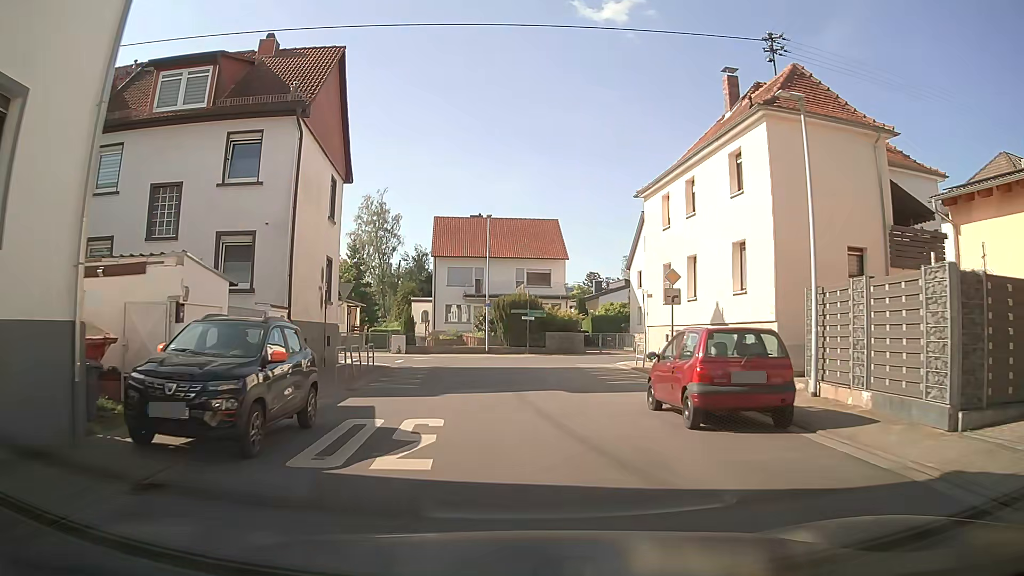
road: unclassified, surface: asphalt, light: Day
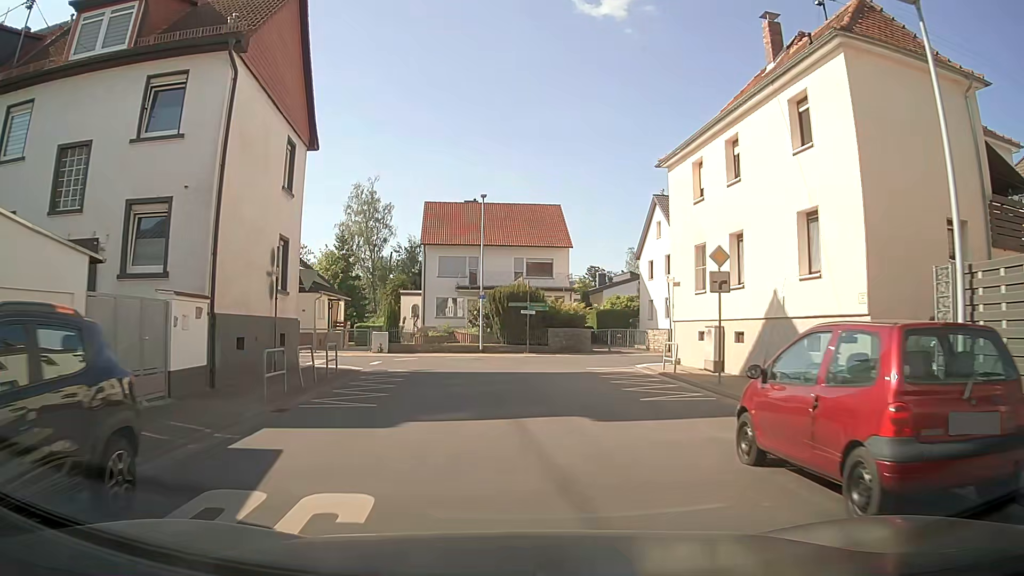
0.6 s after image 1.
(0.0, +5.0) m; +1°
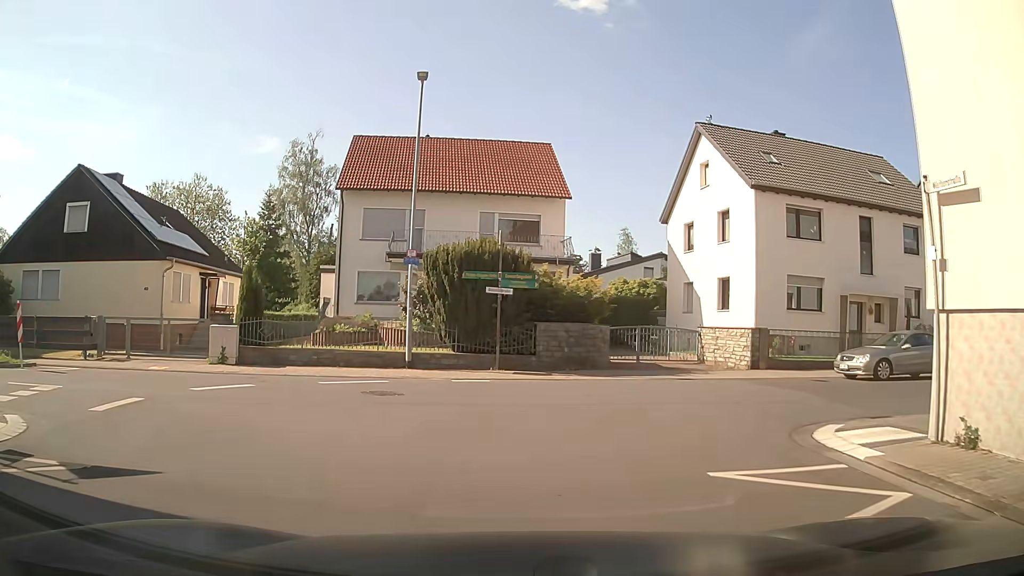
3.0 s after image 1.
(+0.1, +16.3) m; +1°
(+2, +10) (+11, +14) (+20, +15) (+30, +17) (+40, +18) (+50, +20) (+60, +21) (+70, +22) (+80, +22) (+90, +23) m
